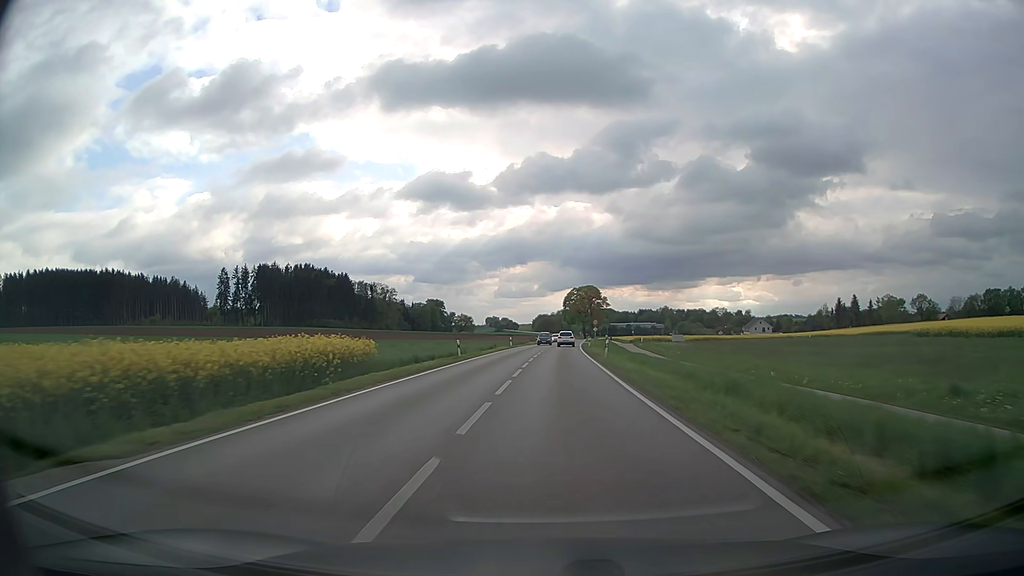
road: secondary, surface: asphalt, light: Day
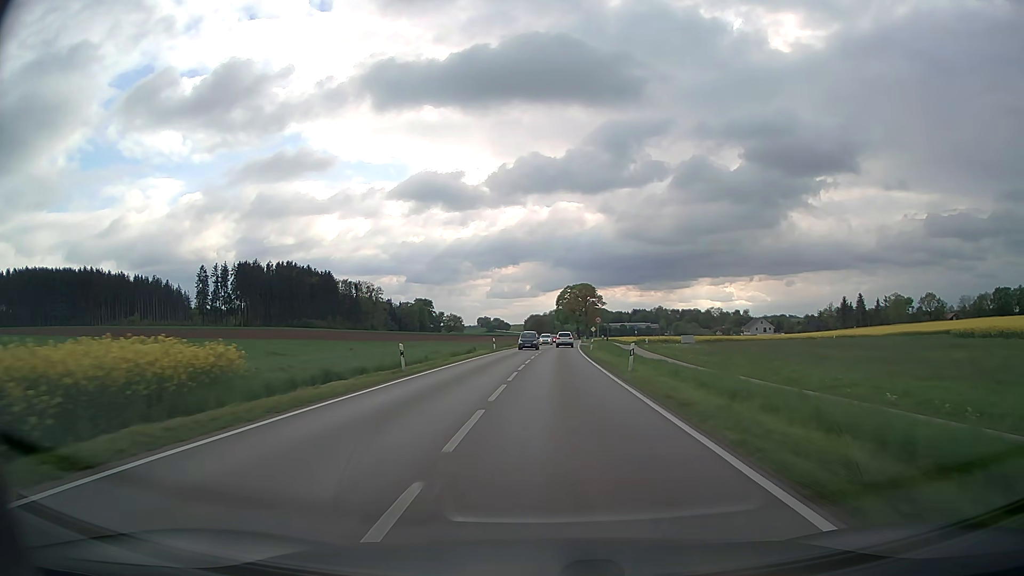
(+0.1, +13.2) m; +1°
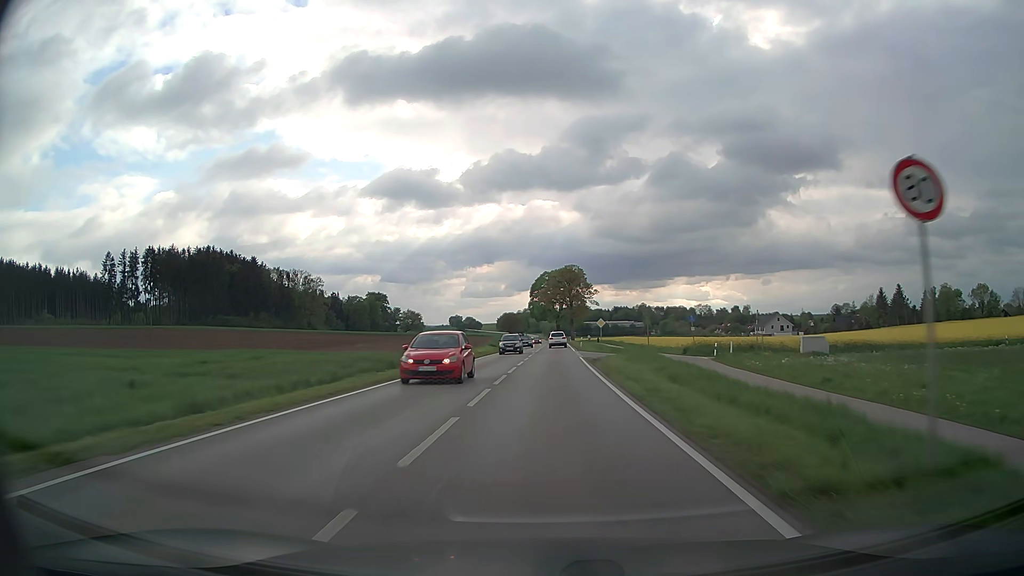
(+1.3, +54.0) m; +2°
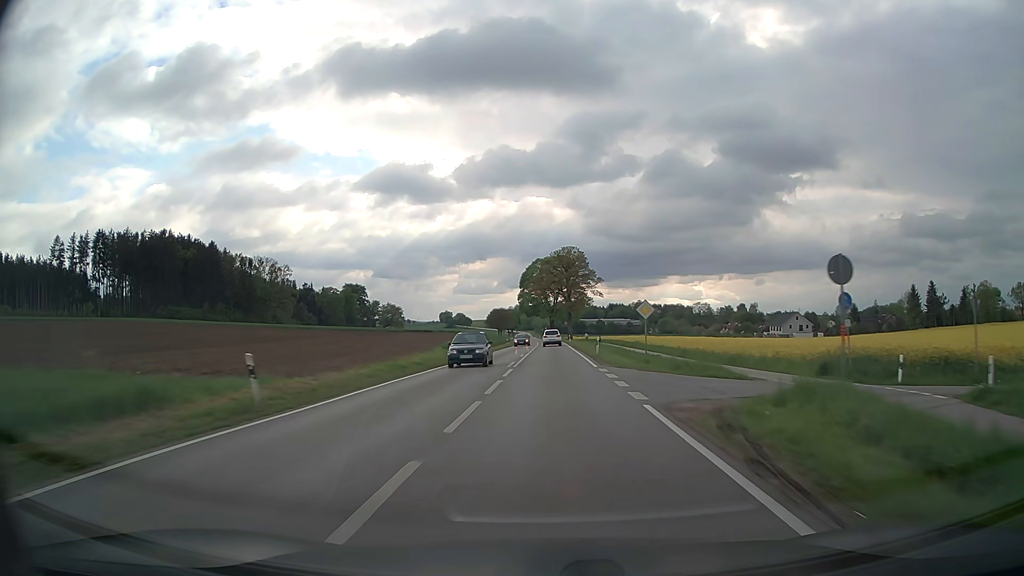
(+0.1, +27.4) m; +1°
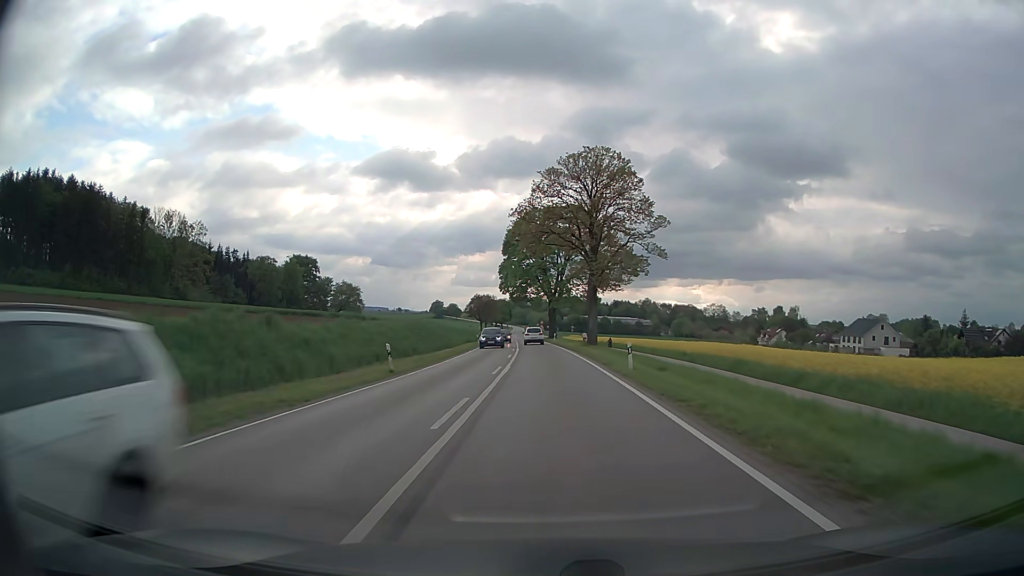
(+0.5, +64.6) m; 0°
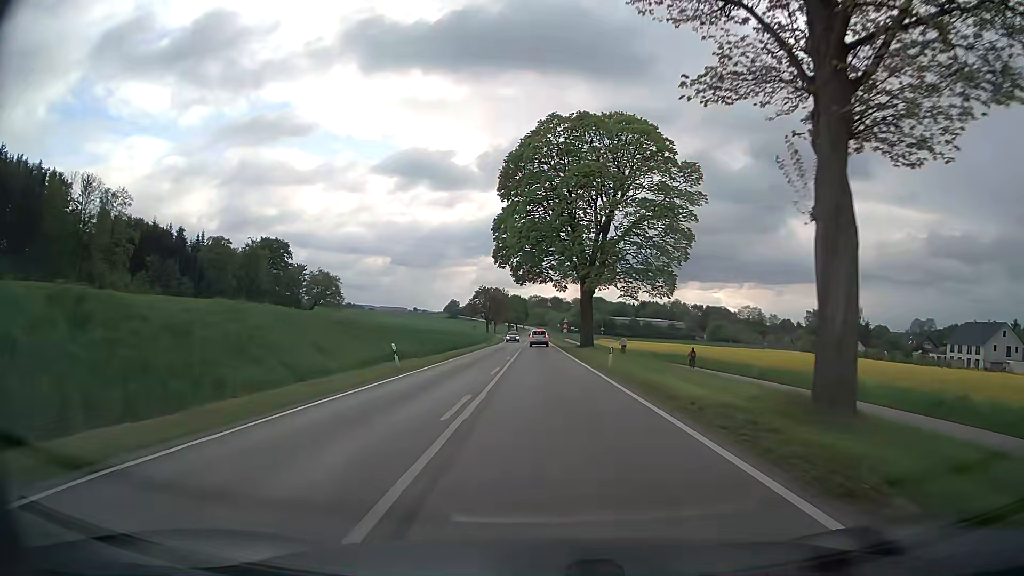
(-0.5, +45.6) m; -2°
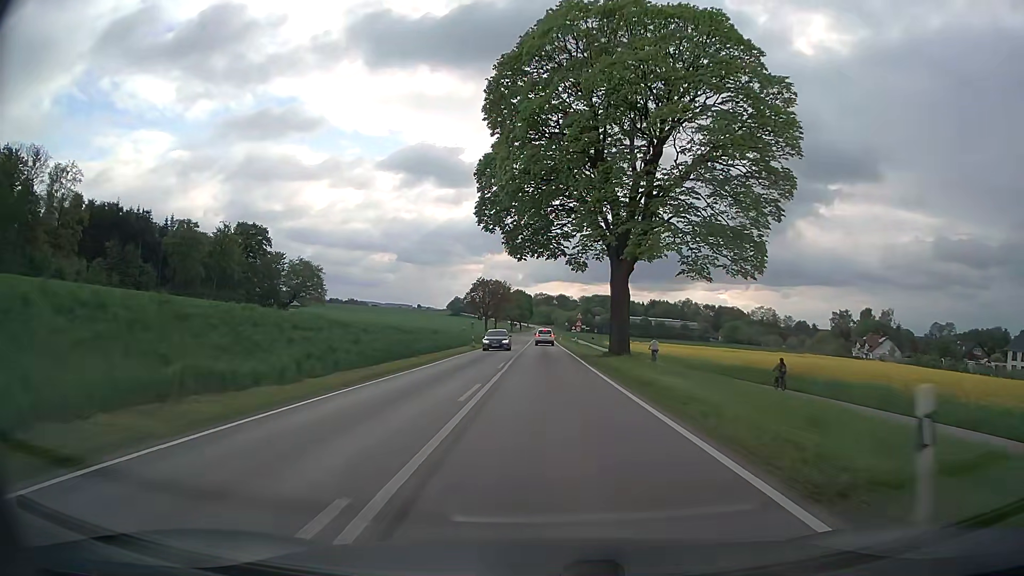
(-0.2, +20.9) m; -1°
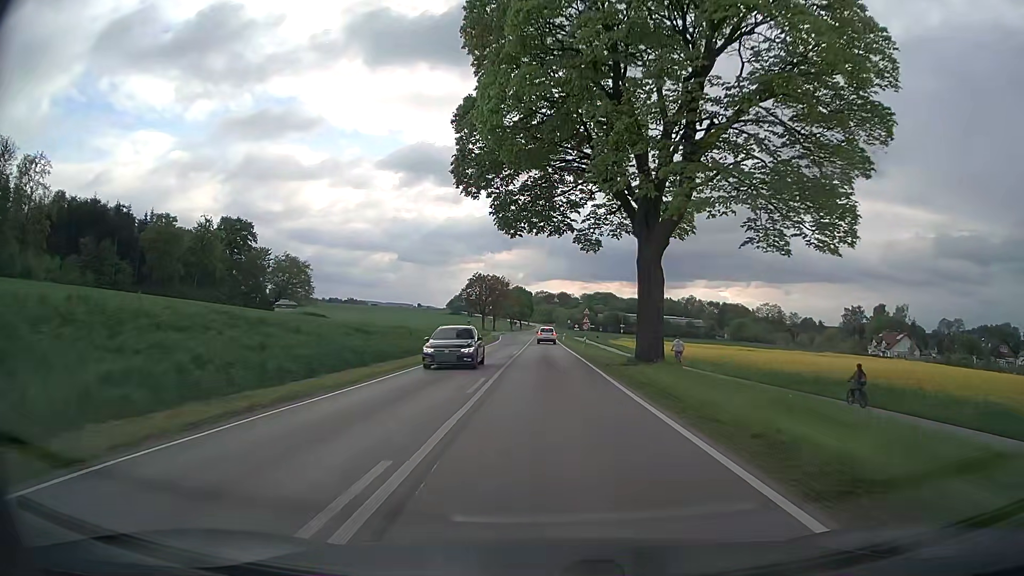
(+0.1, +10.2) m; 0°
